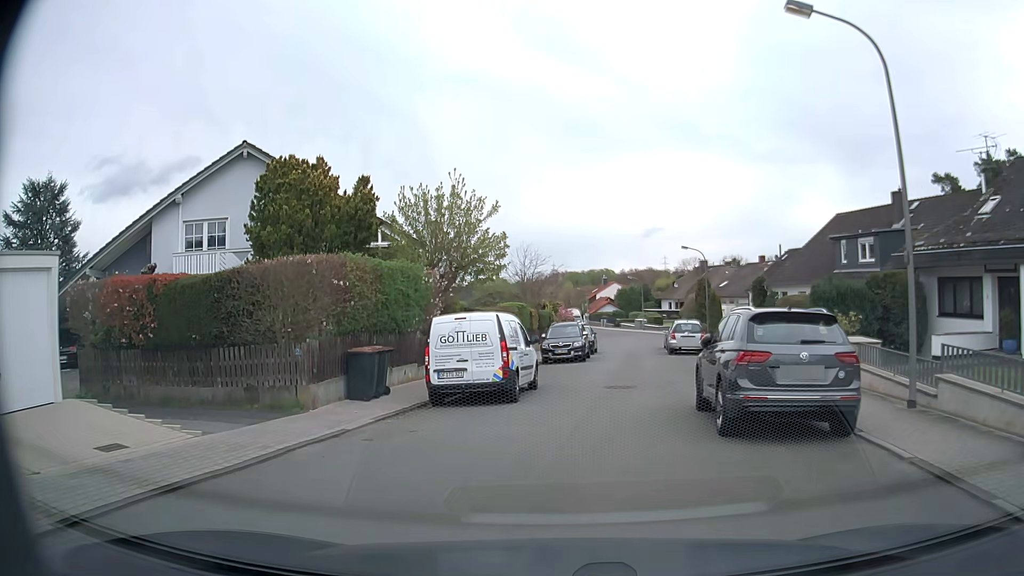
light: Day
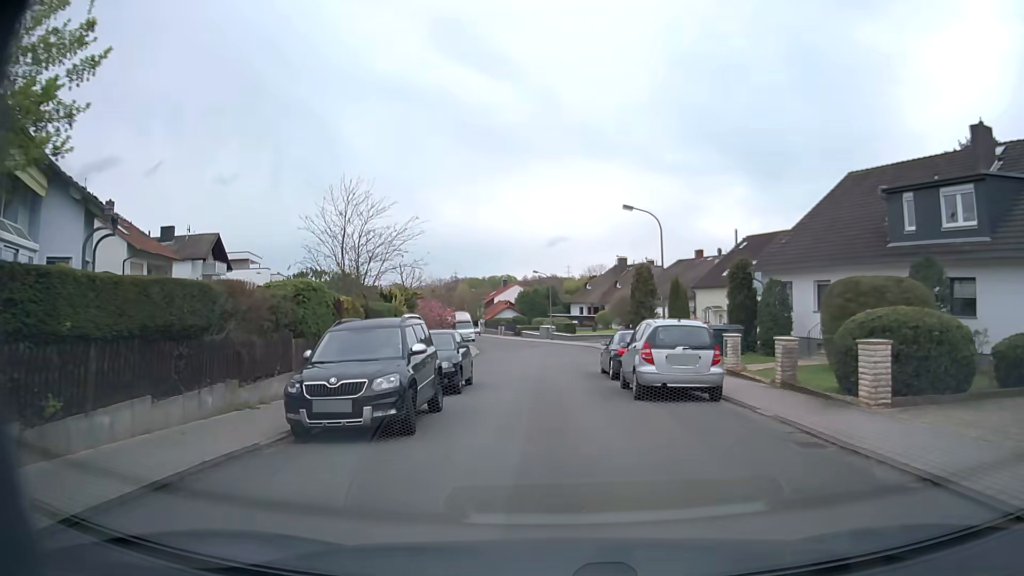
(+1.4, +18.4) m; +8°
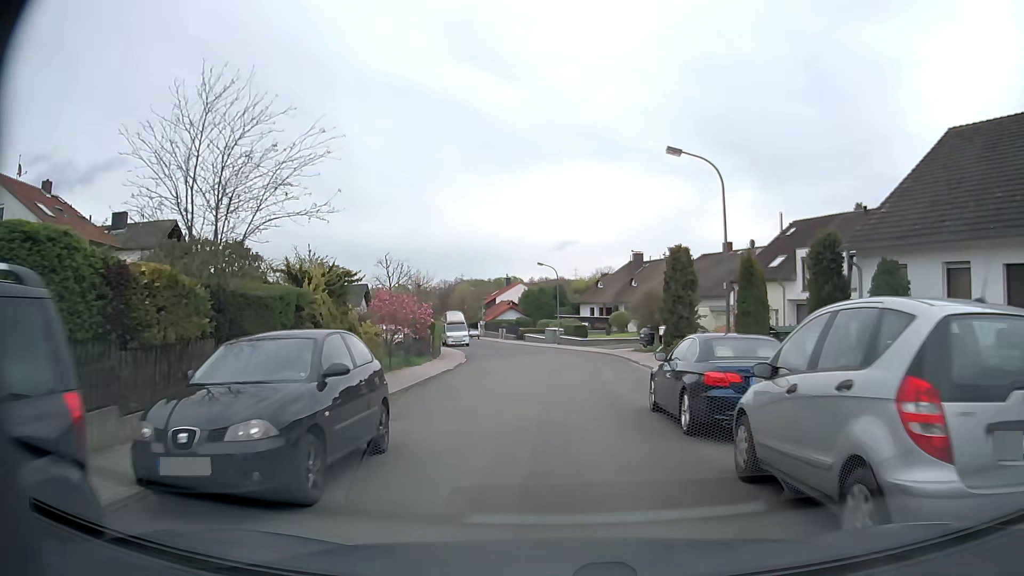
(0.0, +9.9) m; 0°
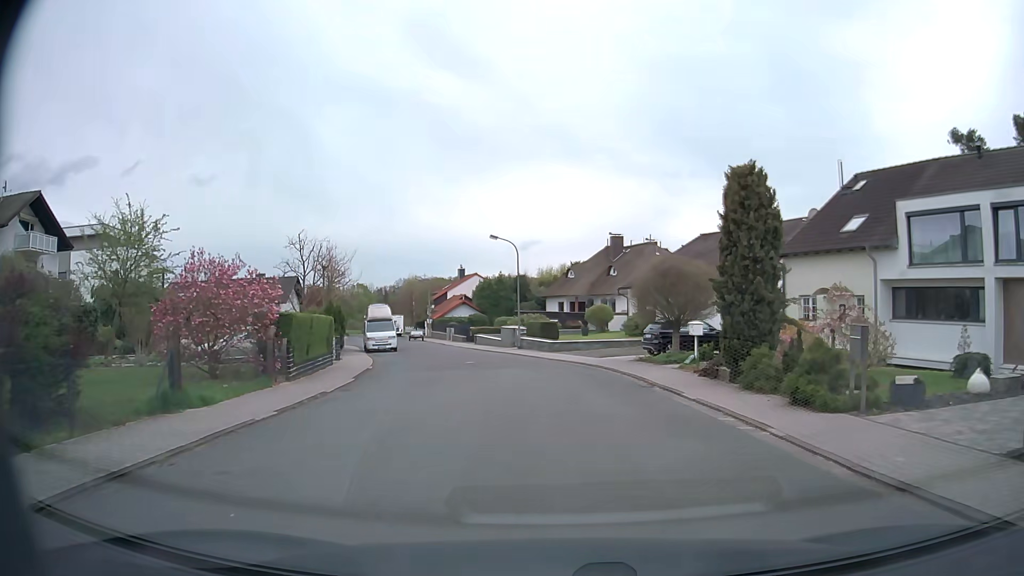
(-0.1, +15.3) m; +2°
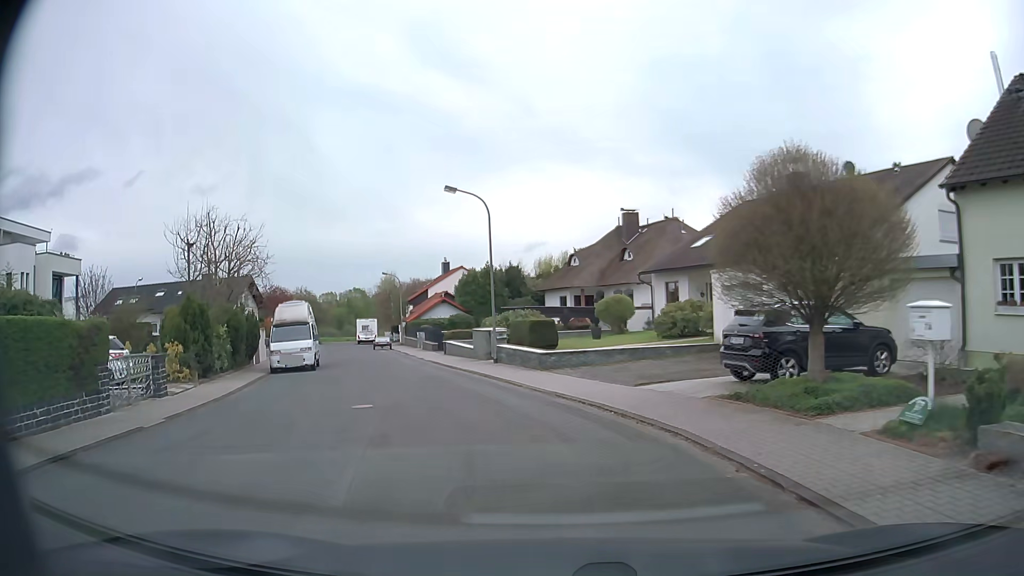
(+0.5, +14.3) m; +1°
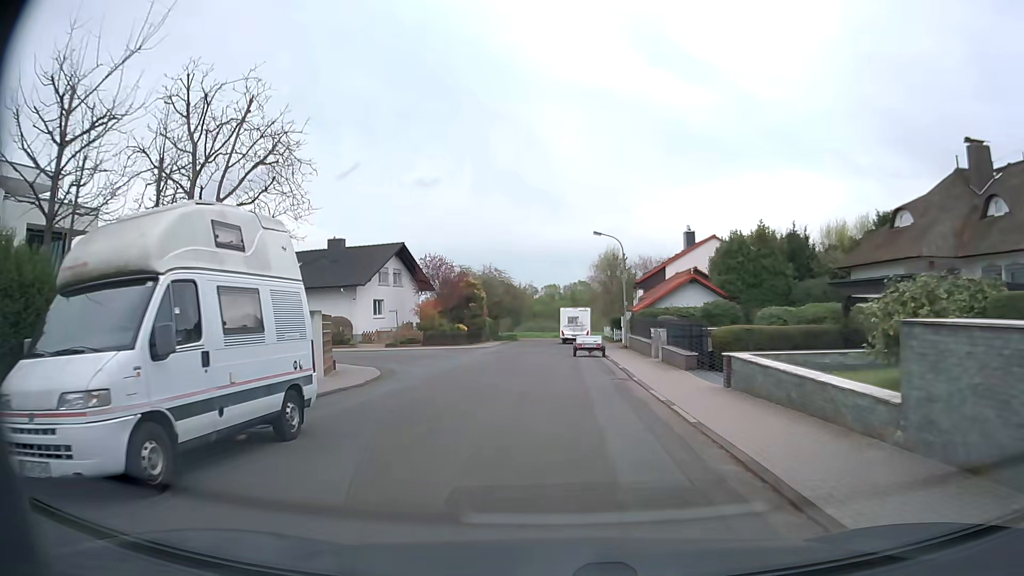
(-4.5, +22.7) m; -20°
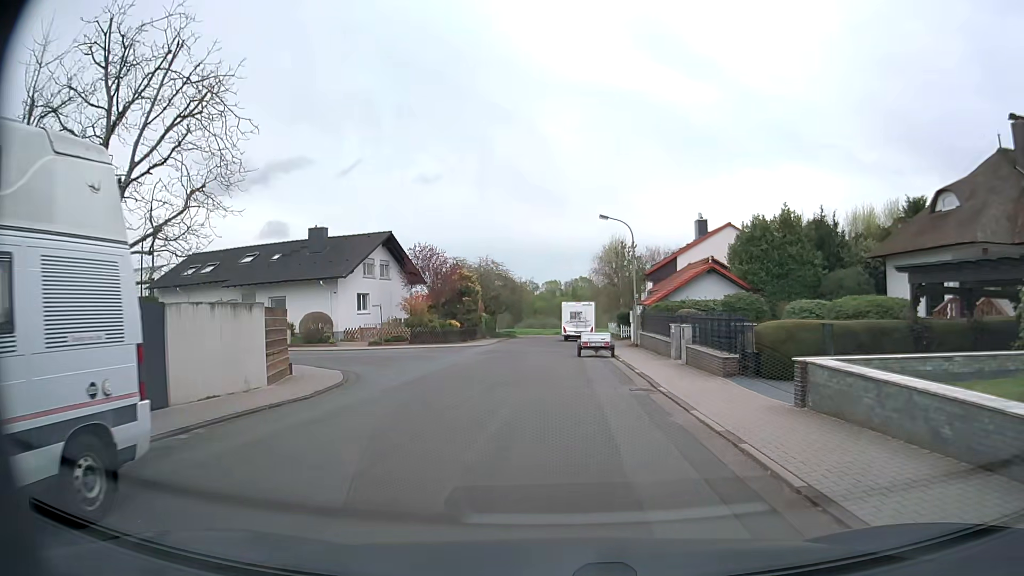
(0.0, +4.3) m; -1°
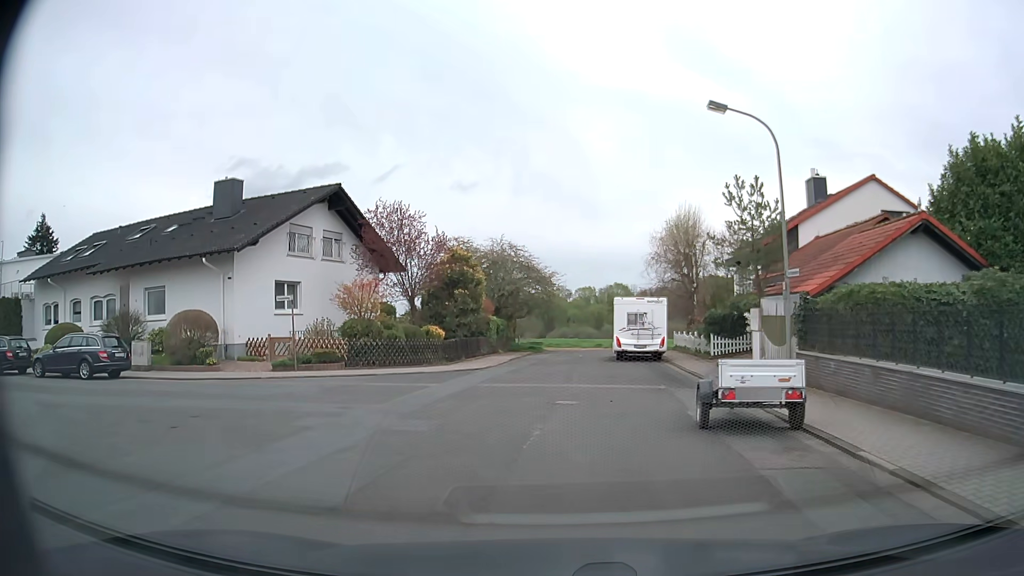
(-0.5, +18.1) m; -3°
(0, +10) (-7, +17) (-17, +17) (-27, +18) (-37, +19) (-47, +19) (-57, +20) (-67, +21) (-77, +22) (-87, +22) m
